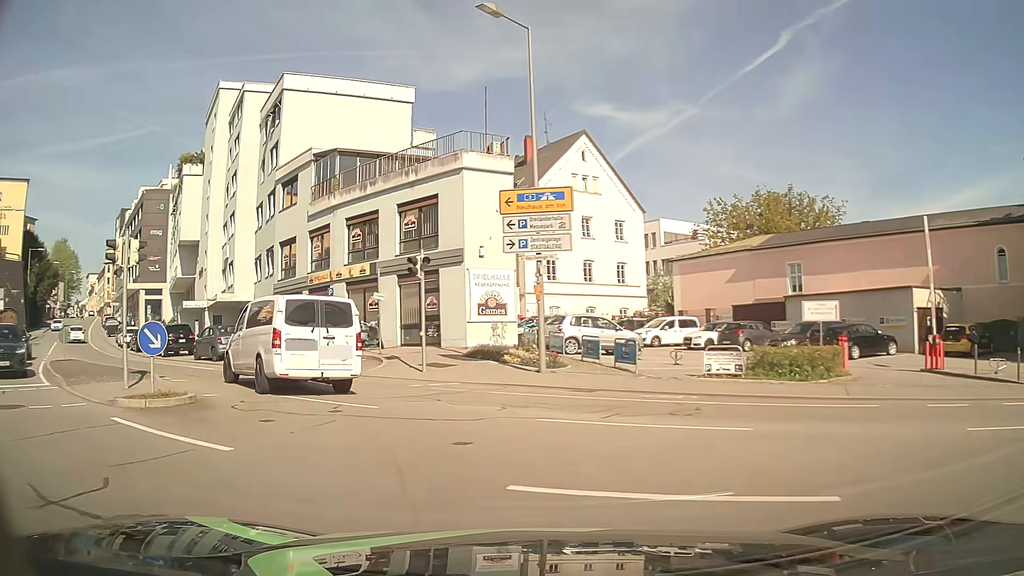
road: tertiary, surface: asphalt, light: Day
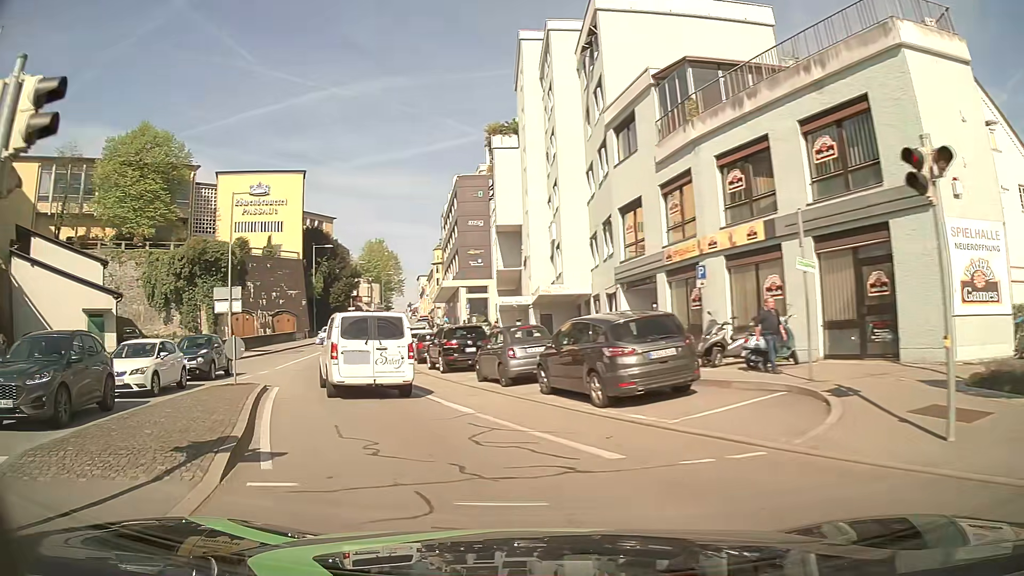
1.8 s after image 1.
(-2.9, +11.7) m; -30°
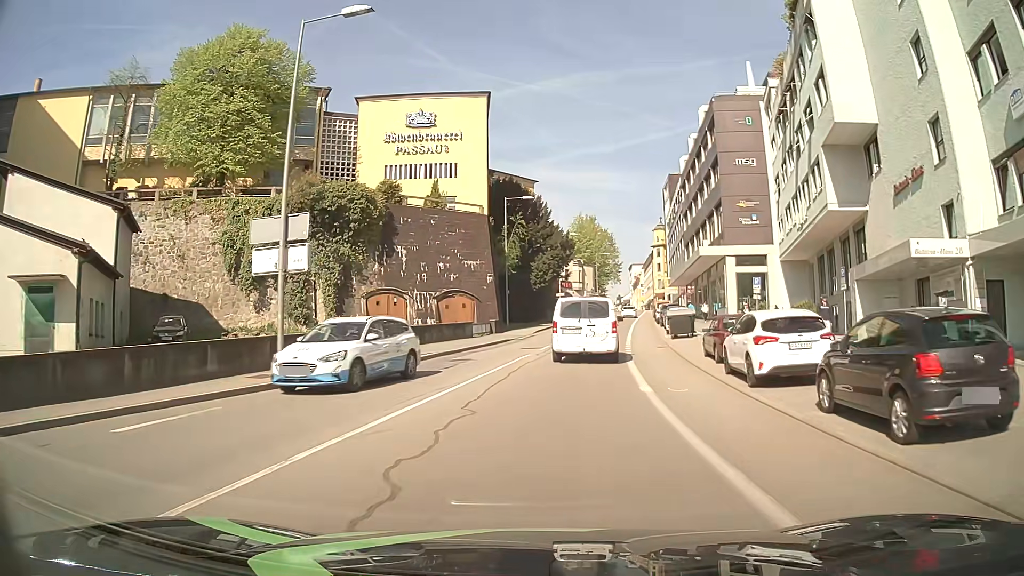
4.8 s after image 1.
(-6.8, +24.5) m; -17°
(0, +10) (+1, +20) (+2, +30) (+4, +40) (+5, +50) (+7, +60) (+8, +69) (+10, +79) (+12, +89) (+14, +99) m
